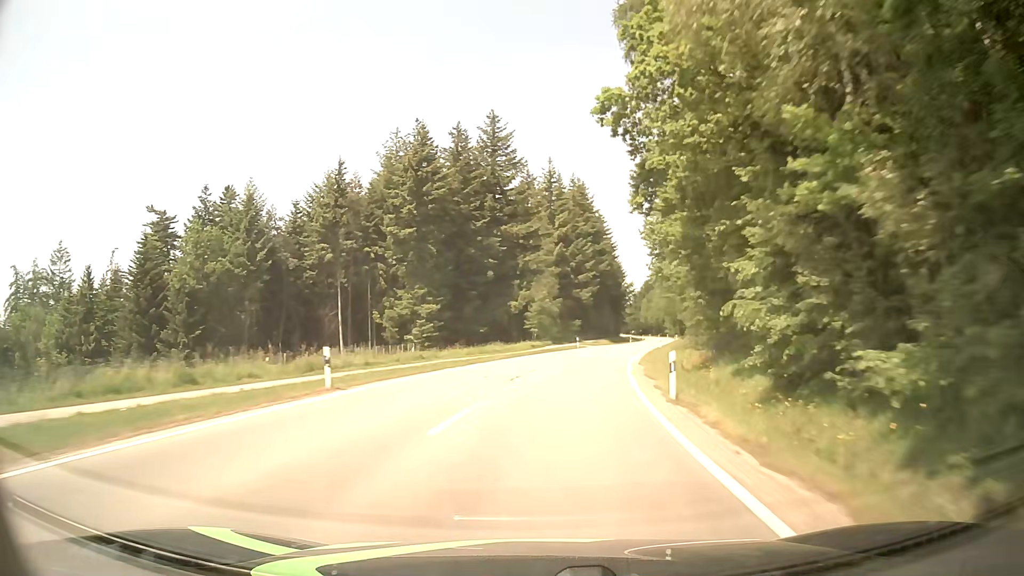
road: tertiary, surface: asphalt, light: Day
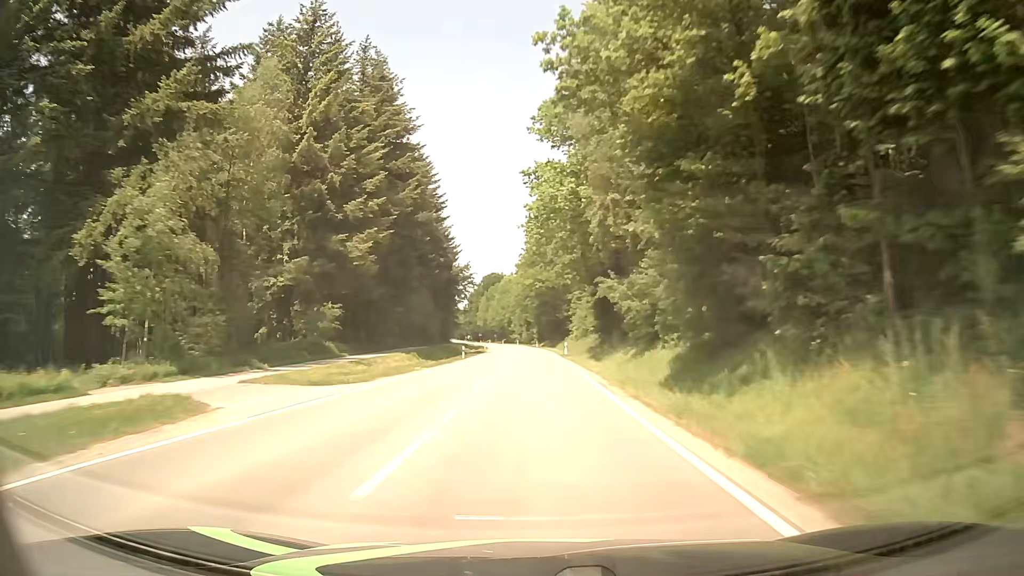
(+9.5, +61.8) m; +15°
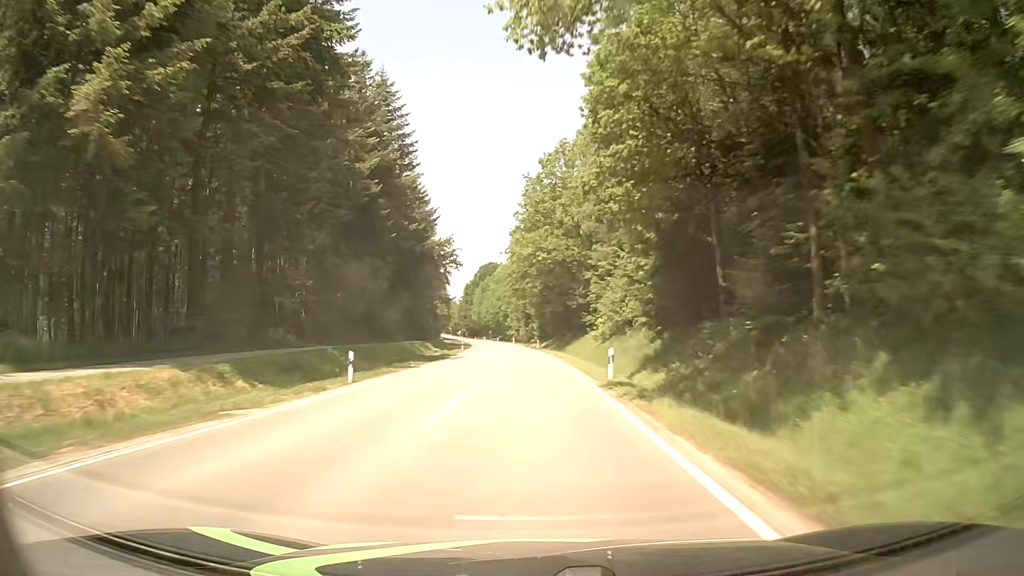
(+0.1, +31.5) m; 0°
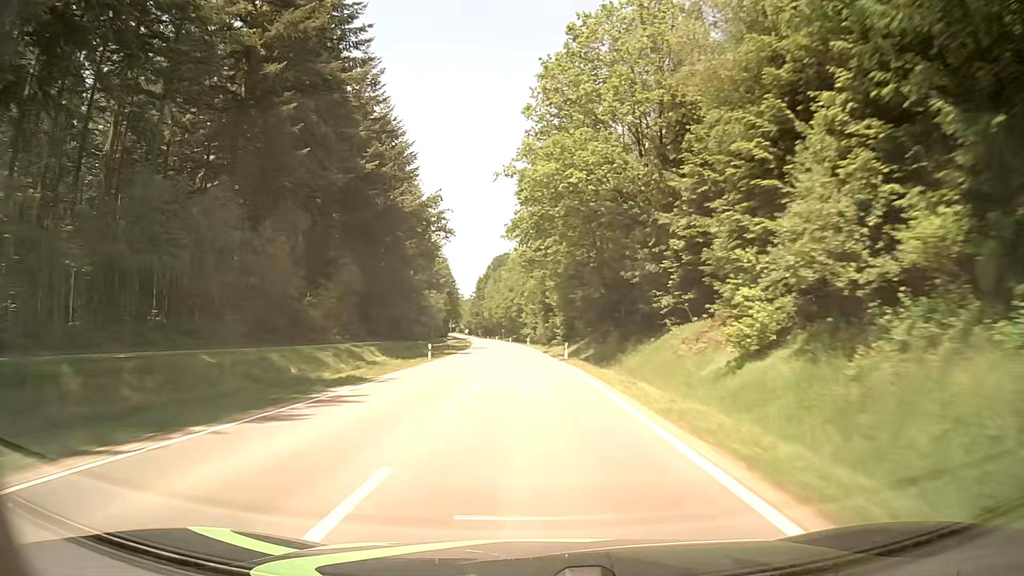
(-0.4, +31.6) m; -2°
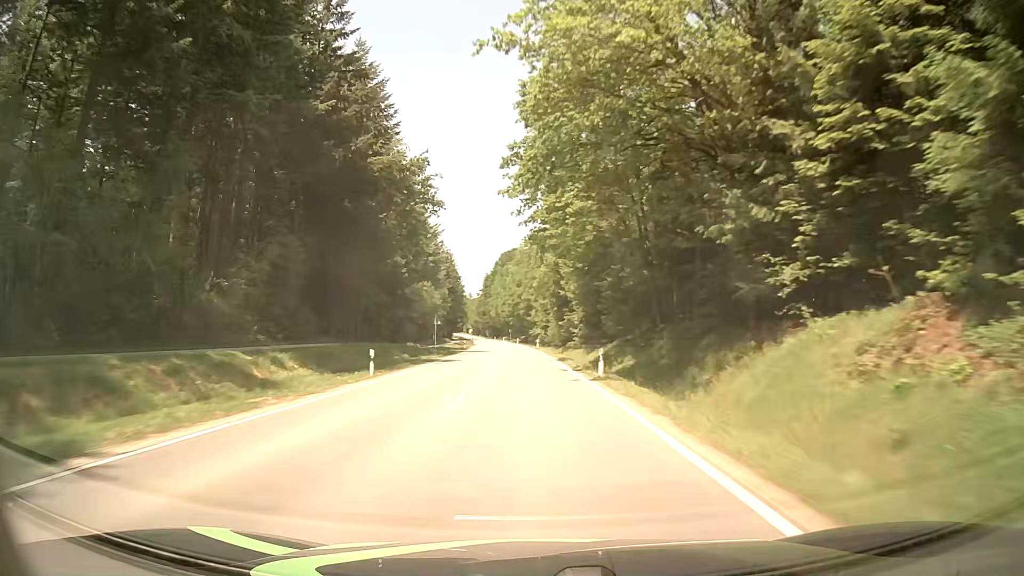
(-0.1, +15.8) m; -1°
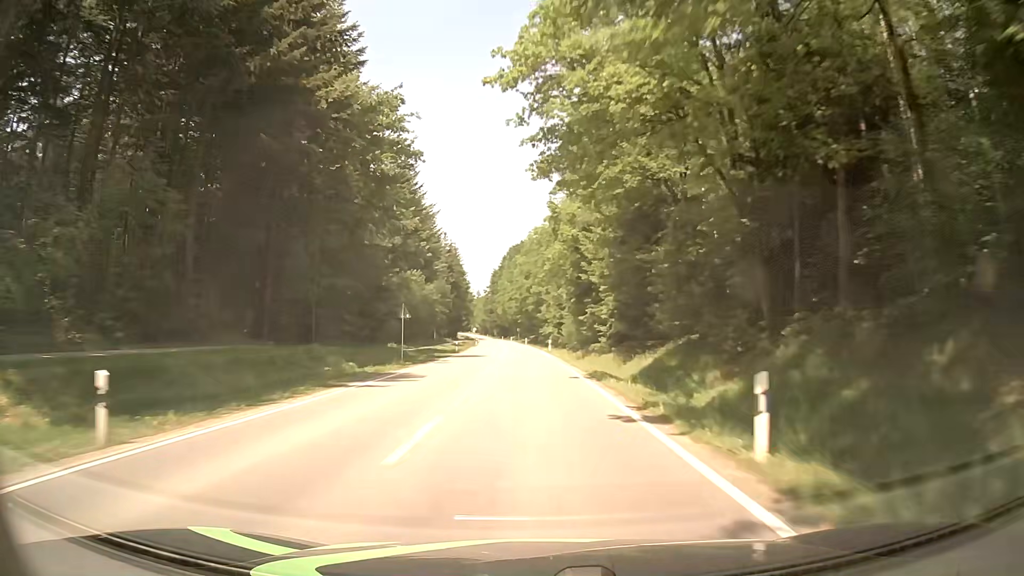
(-0.2, +15.8) m; -1°
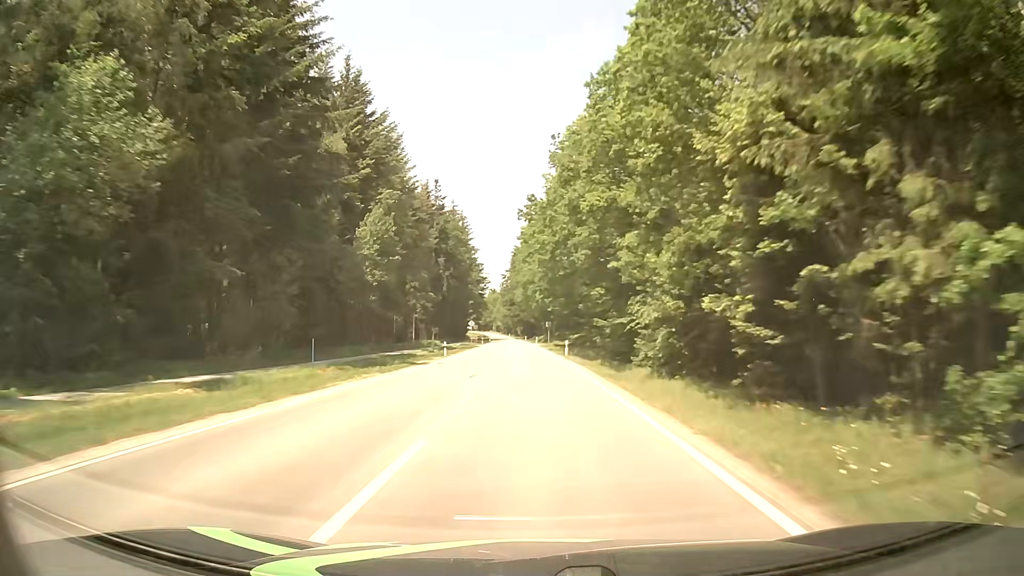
(-1.5, +63.2) m; -3°
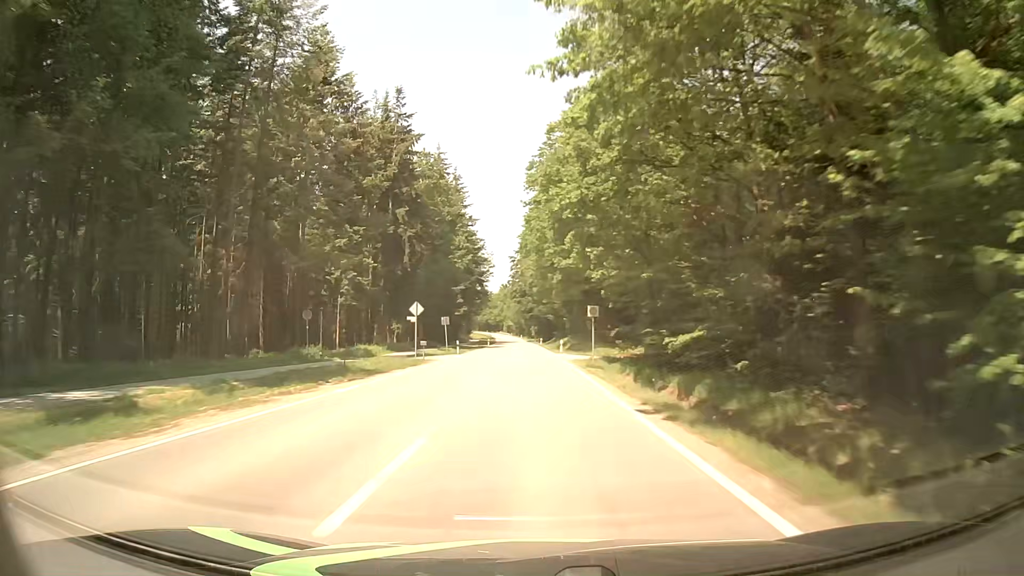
(-0.5, +47.4) m; -1°
(0, +10) (0, +20) (0, +30) (0, +40) (0, +50) (-1, +60) (-1, +70) (-1, +80) (-1, +90) (-1, +100) m
